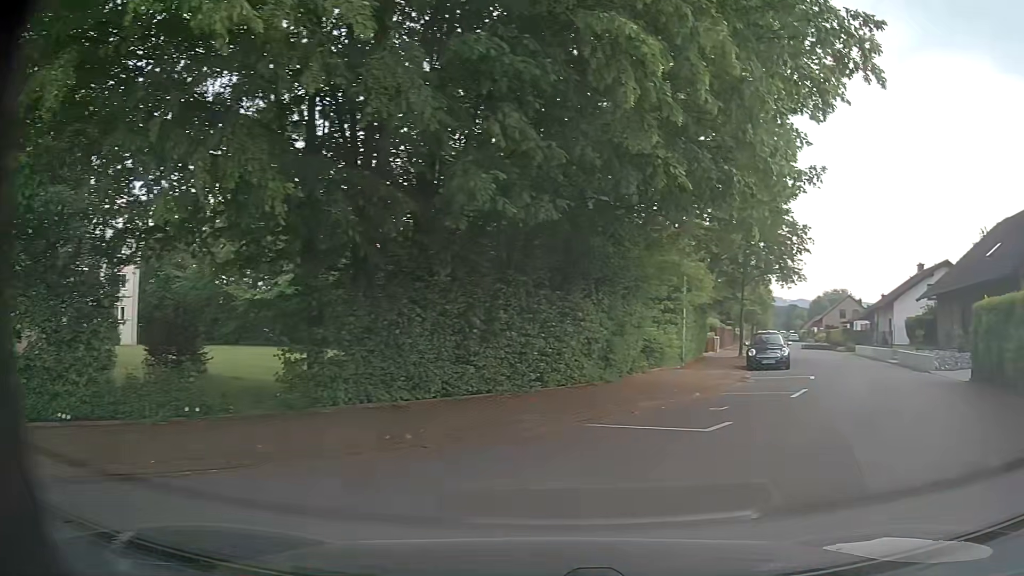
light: Day
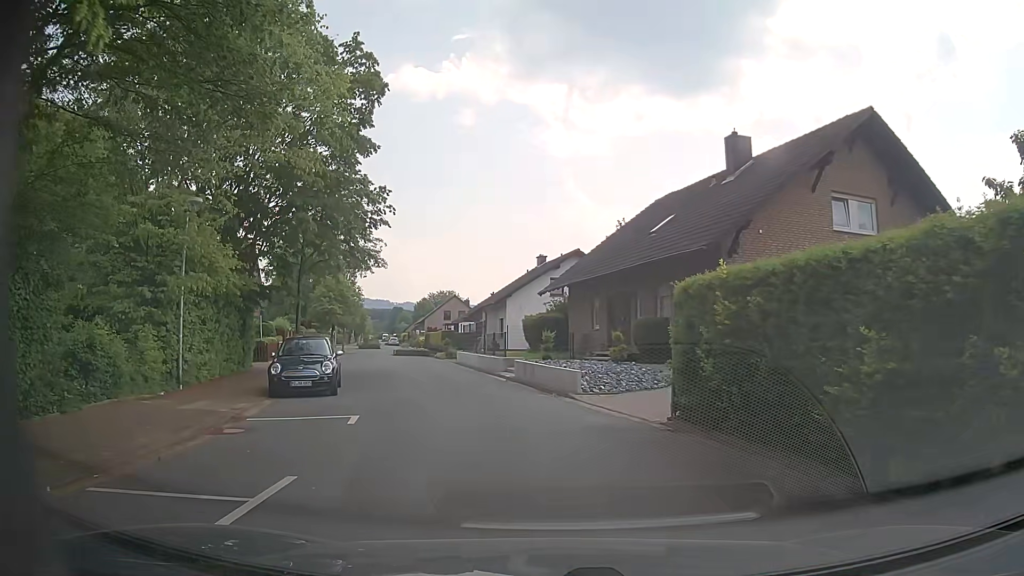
(+3.3, +9.1) m; +31°
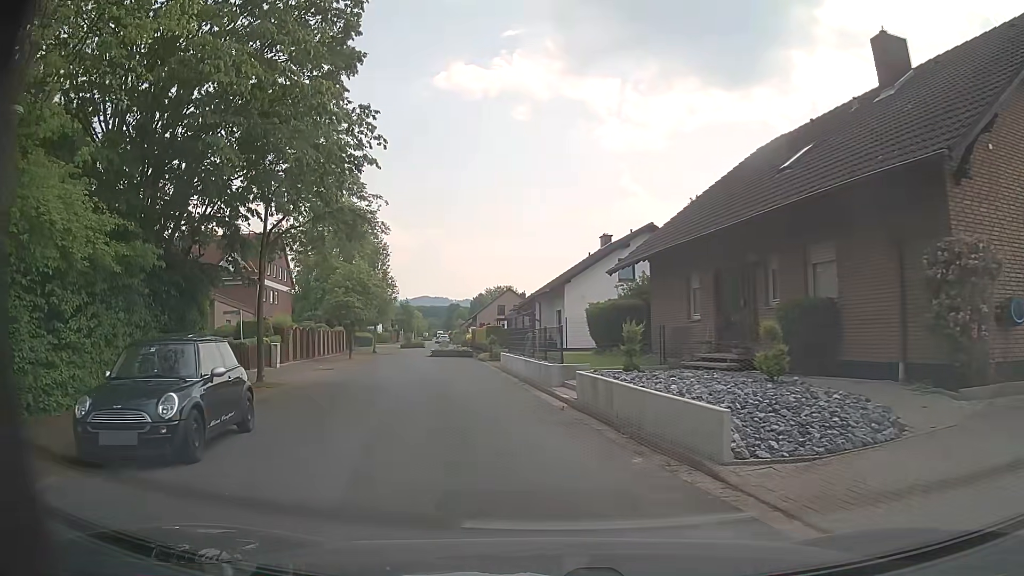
(-0.3, +9.1) m; -4°
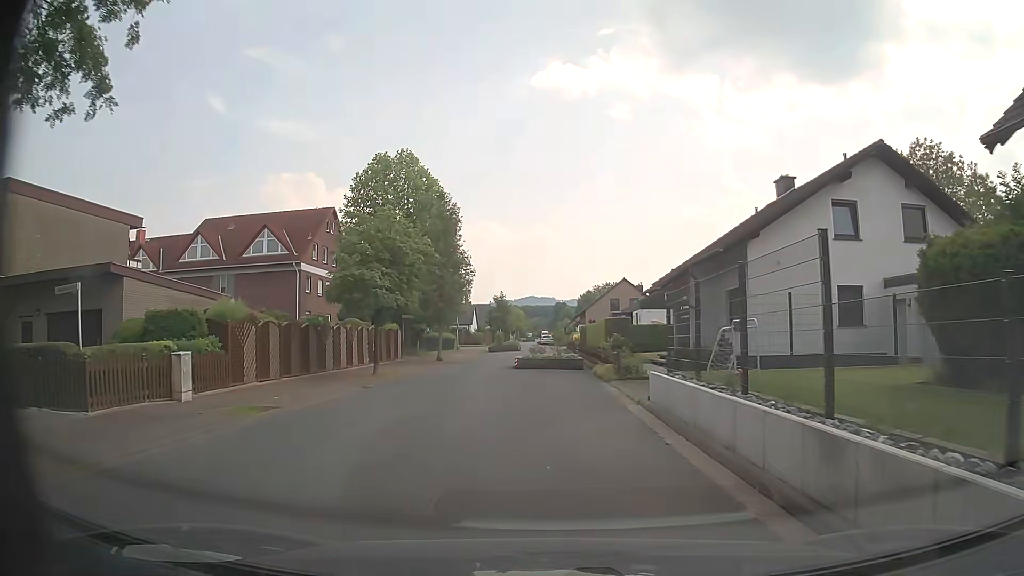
(-1.8, +16.5) m; -10°
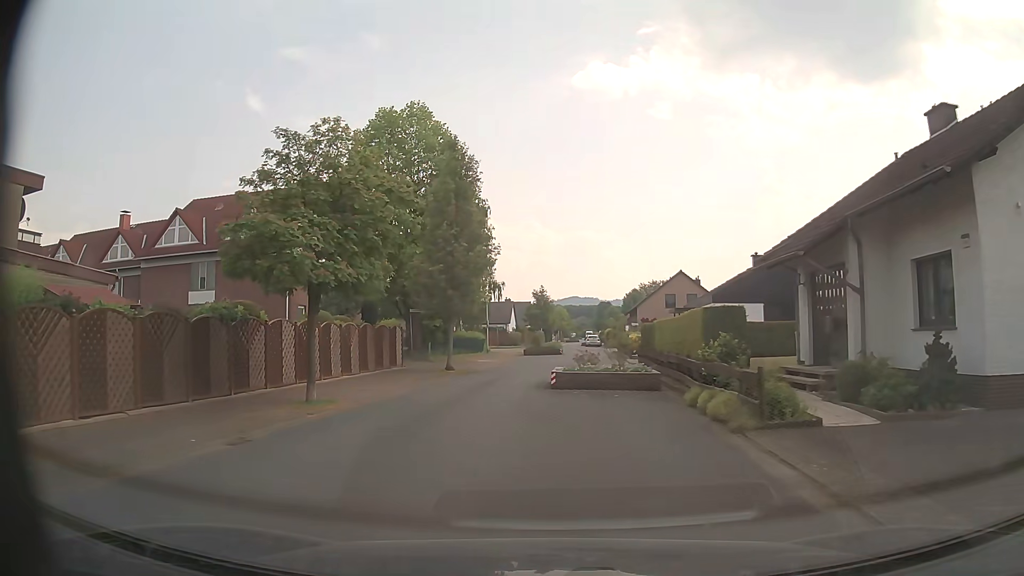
(-0.1, +10.4) m; -2°
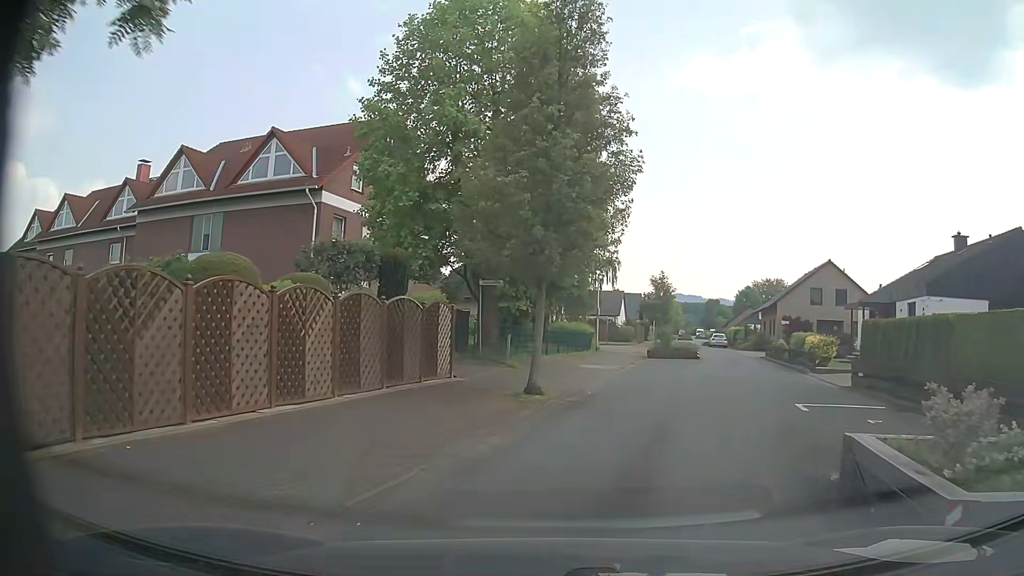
(-1.5, +13.5) m; -9°
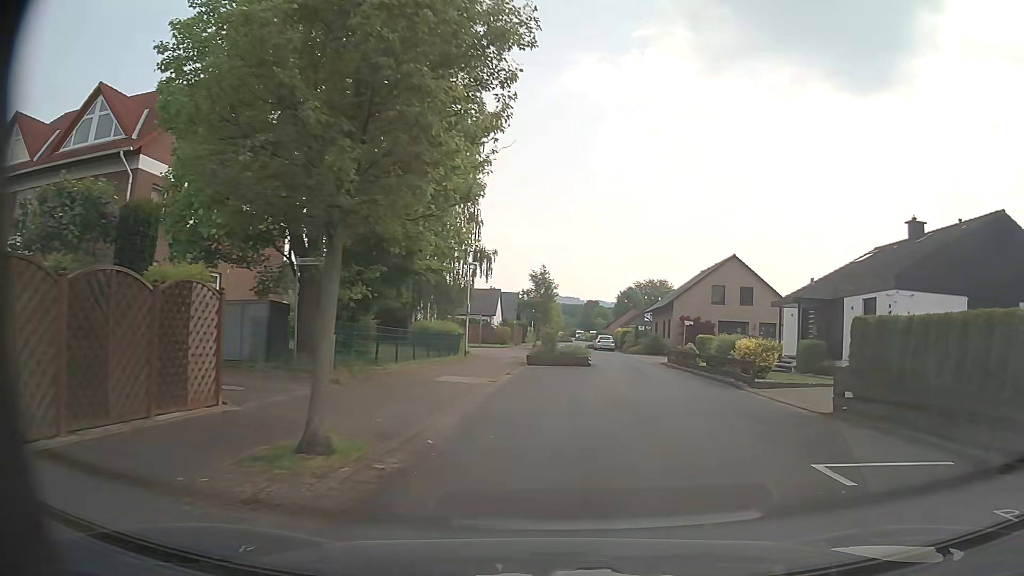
(+0.5, +6.6) m; +11°
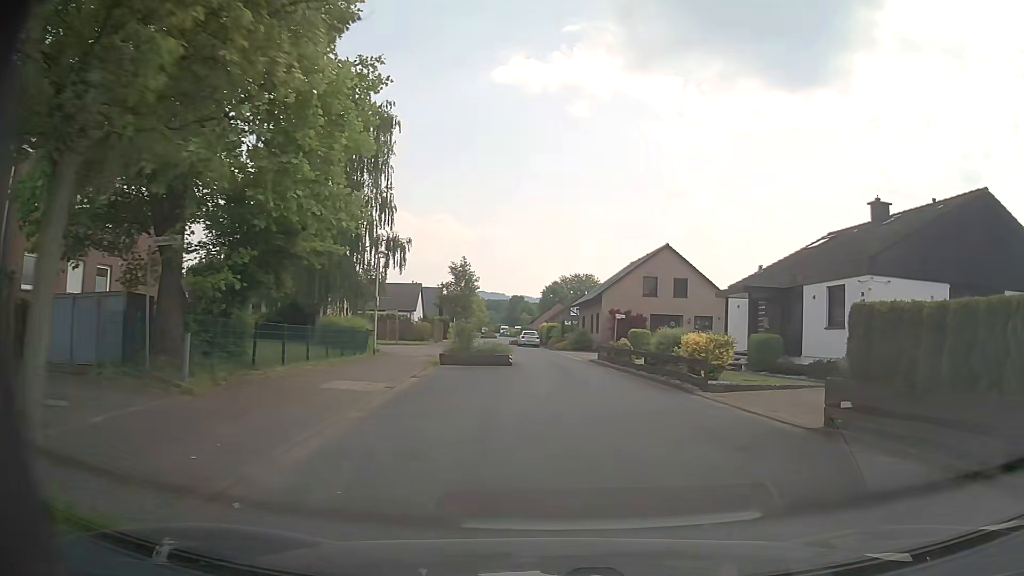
(+0.2, +3.4) m; +7°
(+1, +10) (+1, +20) (0, +30) (0, +40) (-2, +50) (-5, +59) (-6, +69) (-6, +79) (-6, +89) (-6, +99) m
